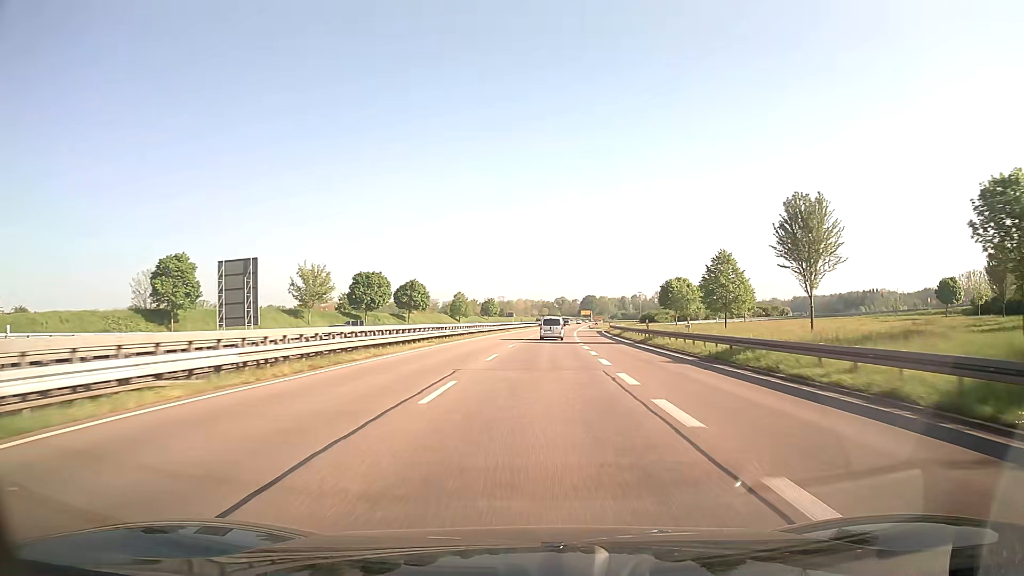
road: trunk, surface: asphalt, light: Day
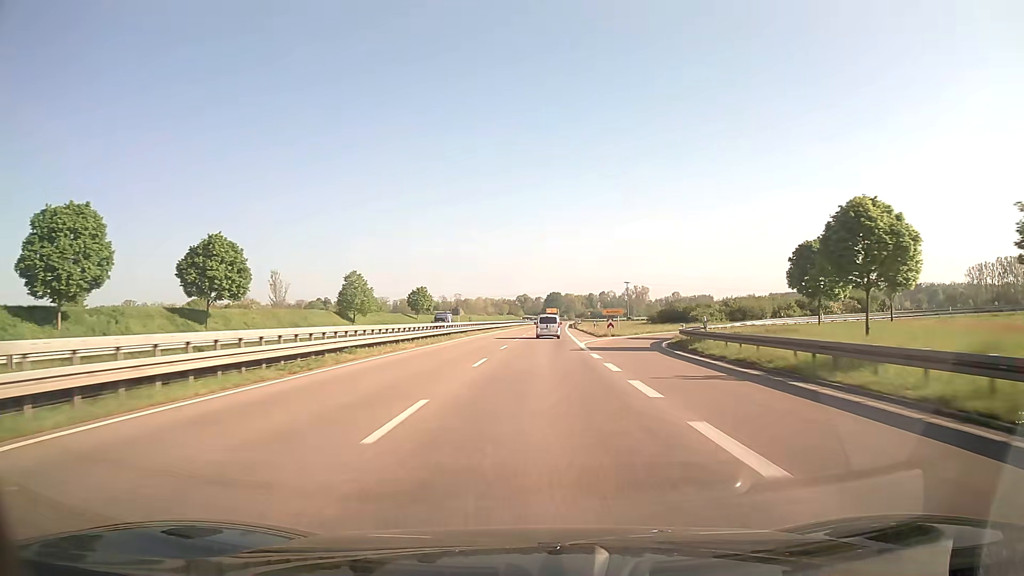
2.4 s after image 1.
(+2.0, +63.8) m; +3°
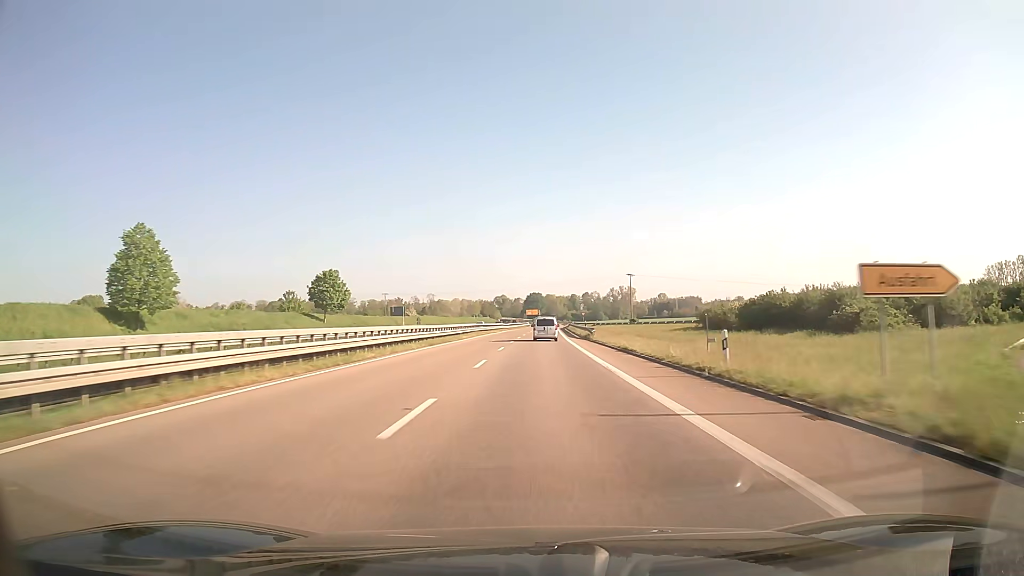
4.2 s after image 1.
(+0.8, +47.9) m; +2°
(0, +10) (0, +20) (0, +30) (0, +40) (0, +50) (+1, +60) (+1, +70) (+1, +80) (+2, +90) (+2, +100) m
